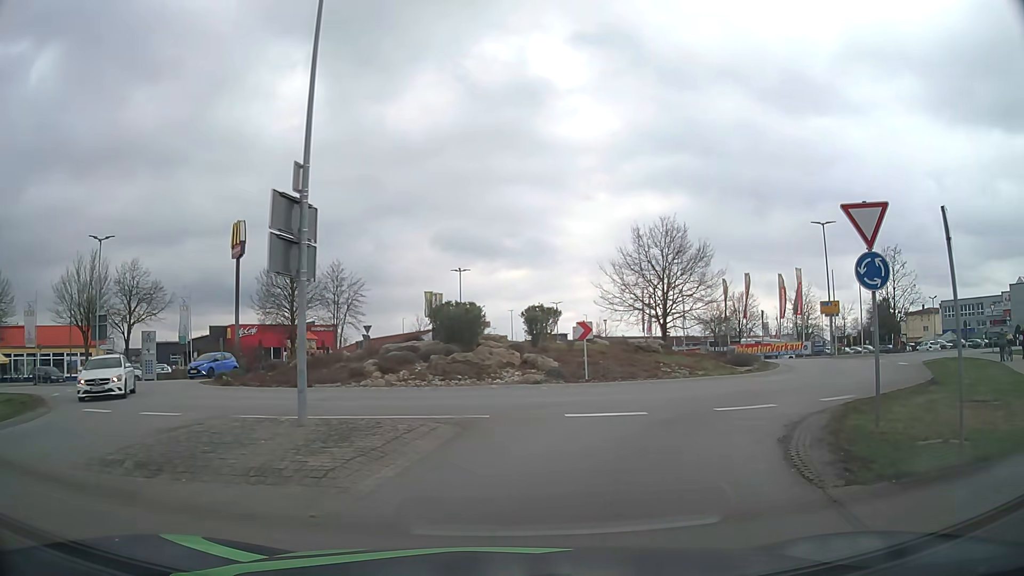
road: secondary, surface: asphalt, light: Day
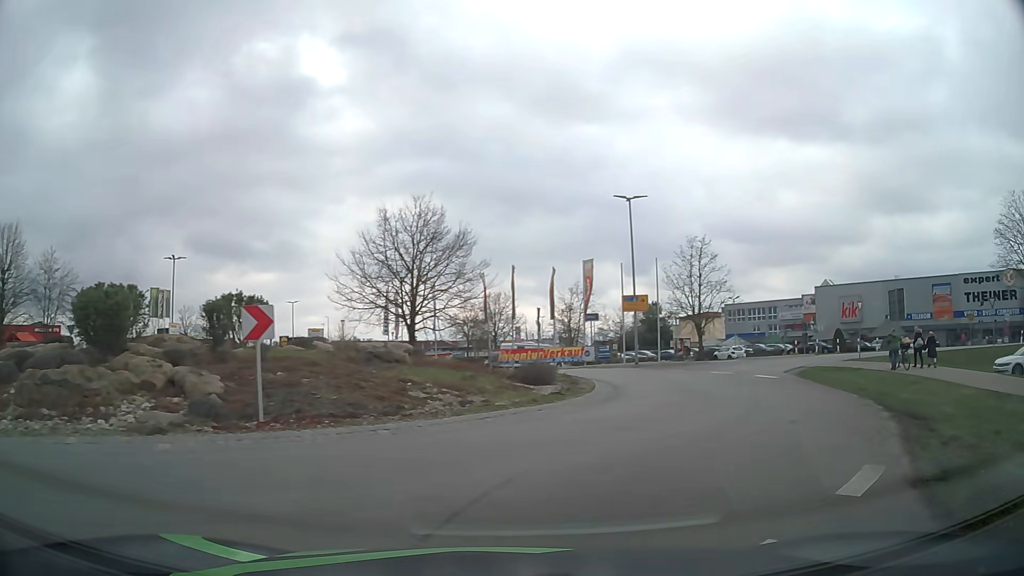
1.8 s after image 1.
(+1.6, +9.8) m; +21°
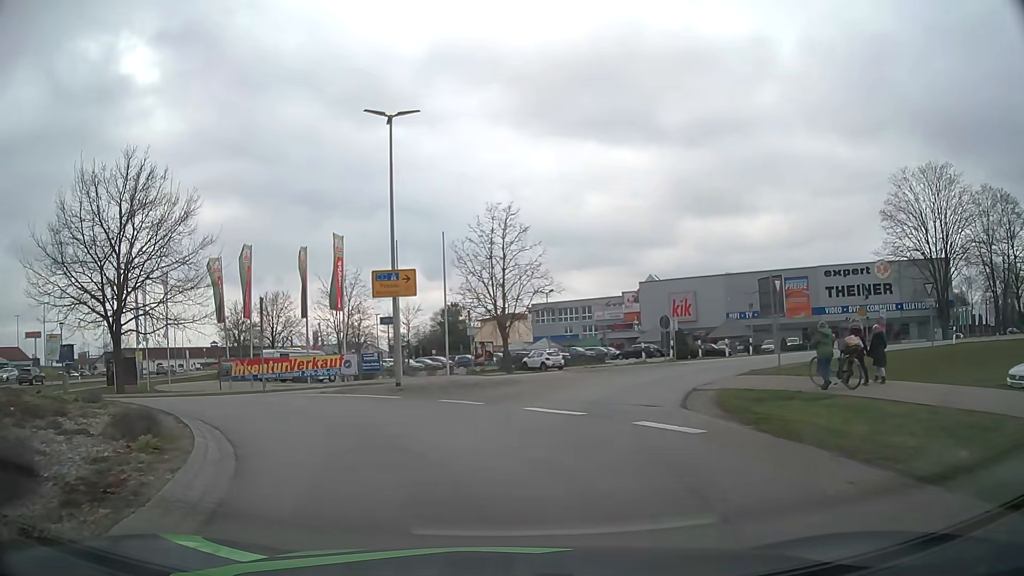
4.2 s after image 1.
(+3.6, +13.2) m; +20°
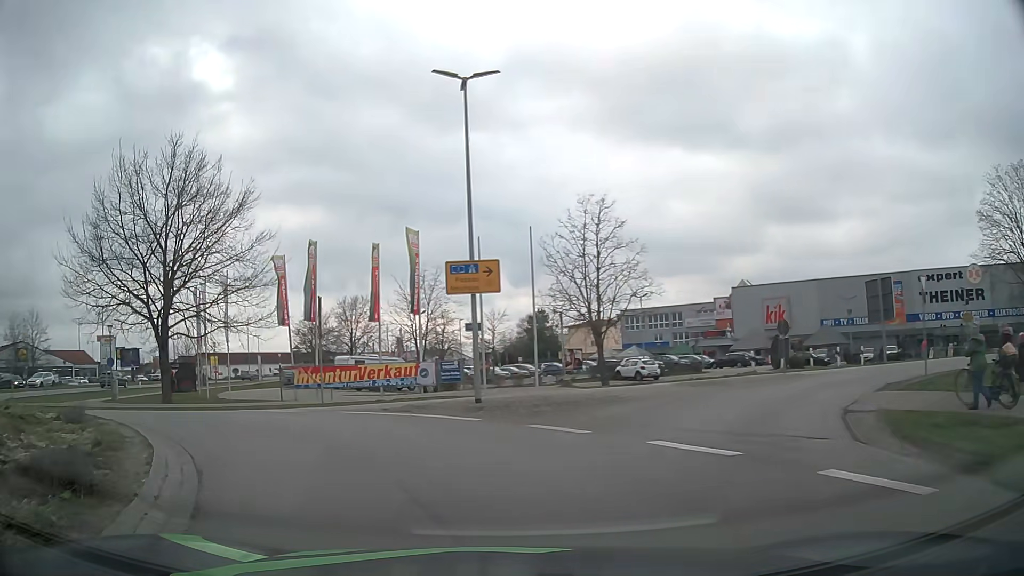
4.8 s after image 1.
(-0.2, +3.7) m; -8°
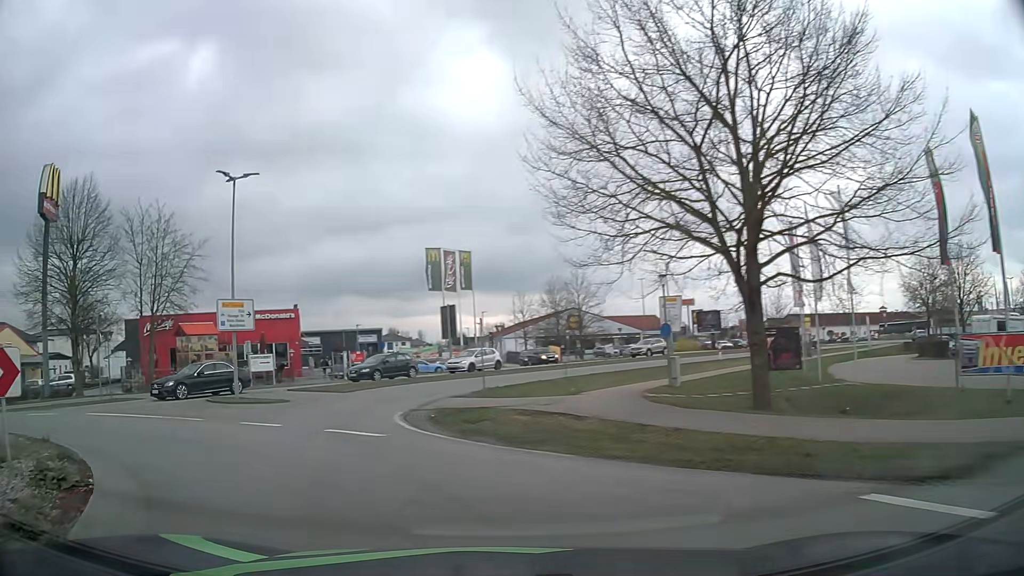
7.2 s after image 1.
(-5.9, +13.8) m; -48°
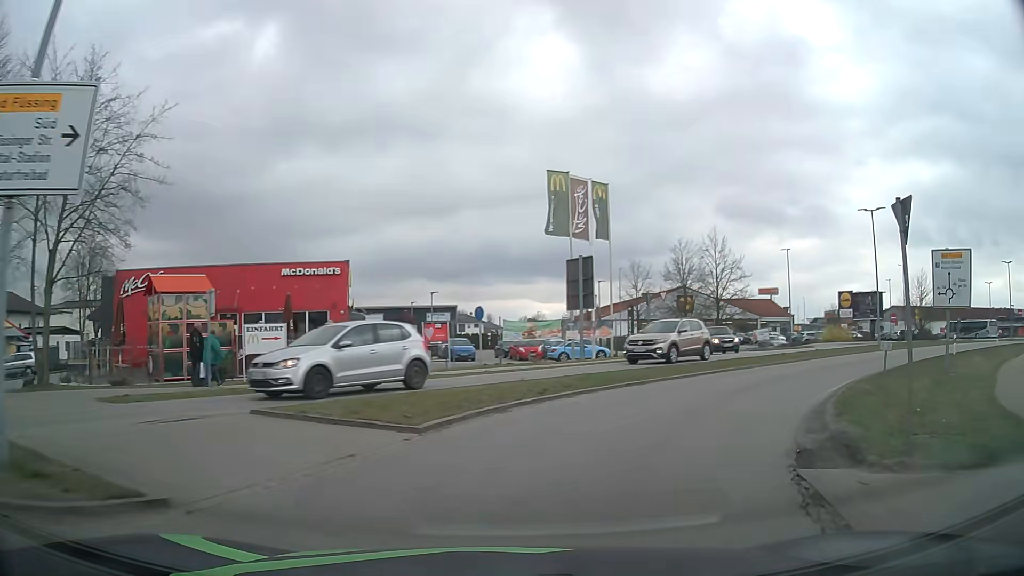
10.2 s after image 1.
(-5.2, +18.0) m; -10°
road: tertiary
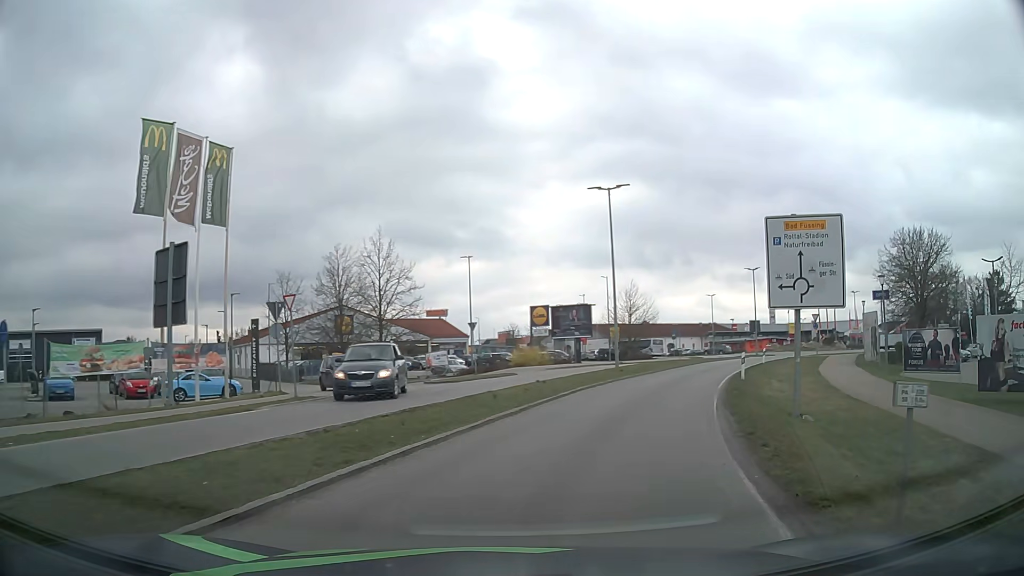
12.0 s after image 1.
(+3.1, +11.5) m; +29°
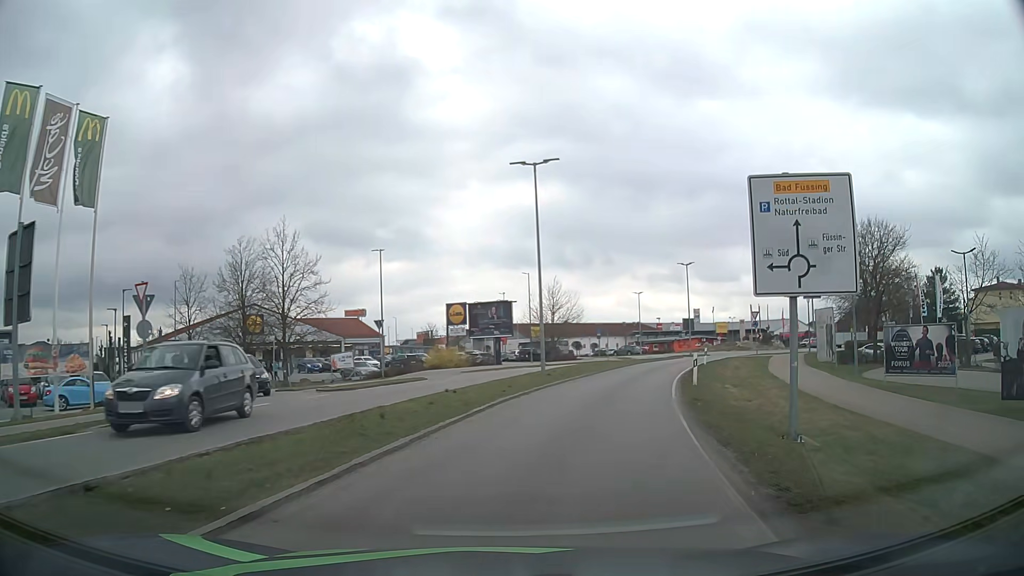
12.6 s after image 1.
(+0.3, +4.3) m; +6°
(+1, +10) (+3, +20) (+6, +29) (+9, +39) (+13, +48) (+18, +57) (+26, +63) (+35, +67) (+40, +76) (+36, +85) m
